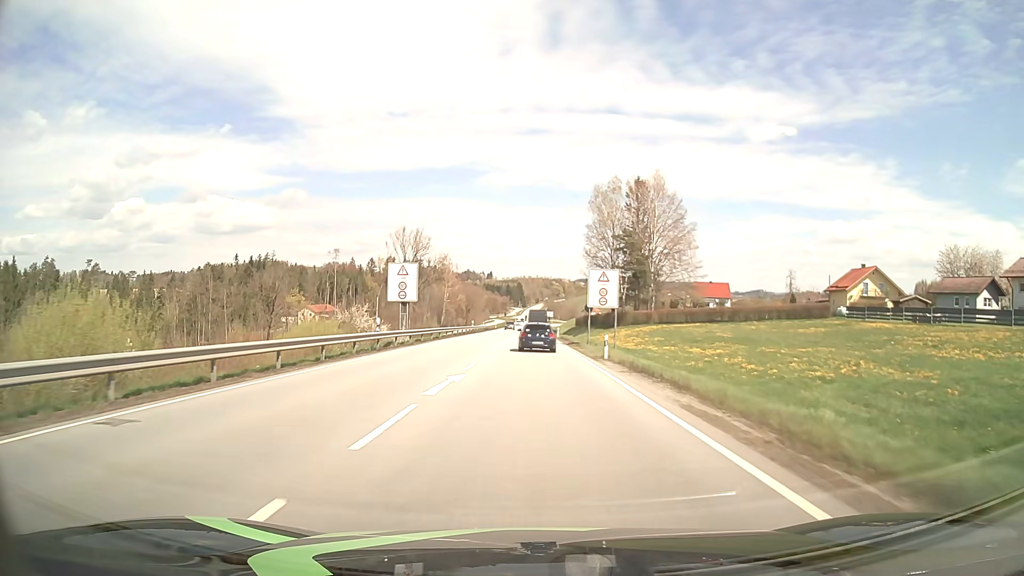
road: primary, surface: asphalt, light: Day
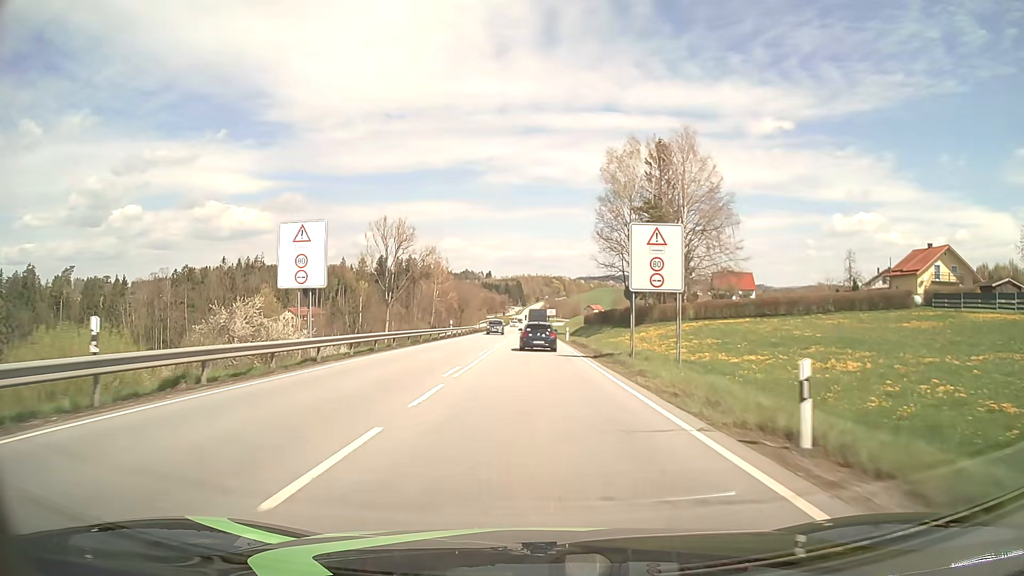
(0.0, +20.5) m; 0°
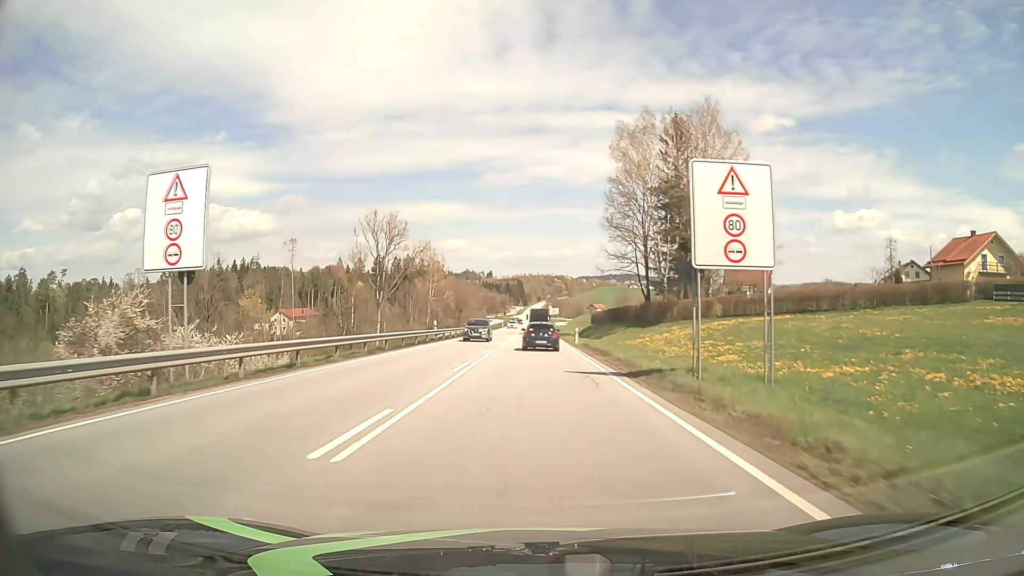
(0.0, +10.2) m; 0°
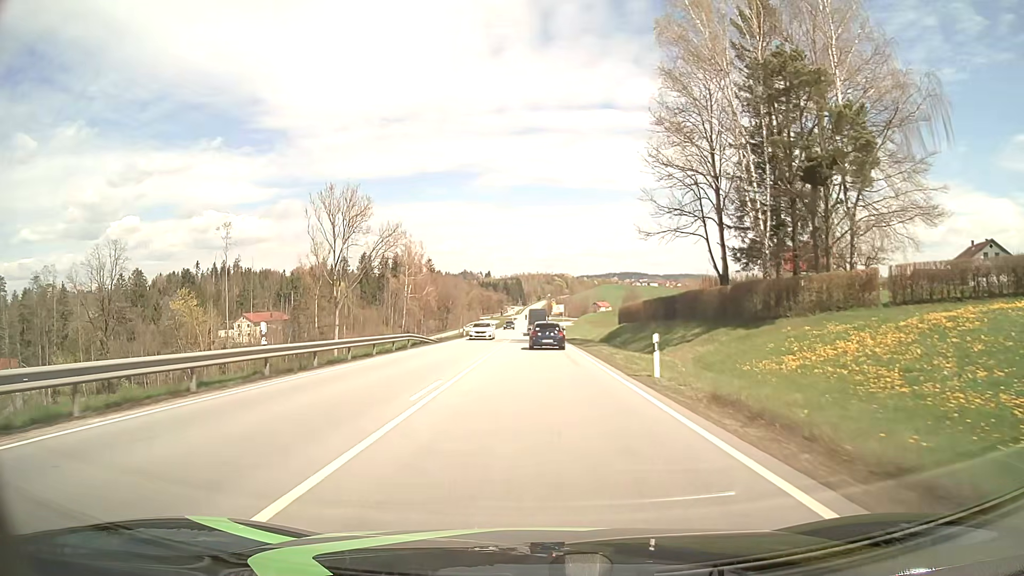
(0.0, +30.7) m; 0°
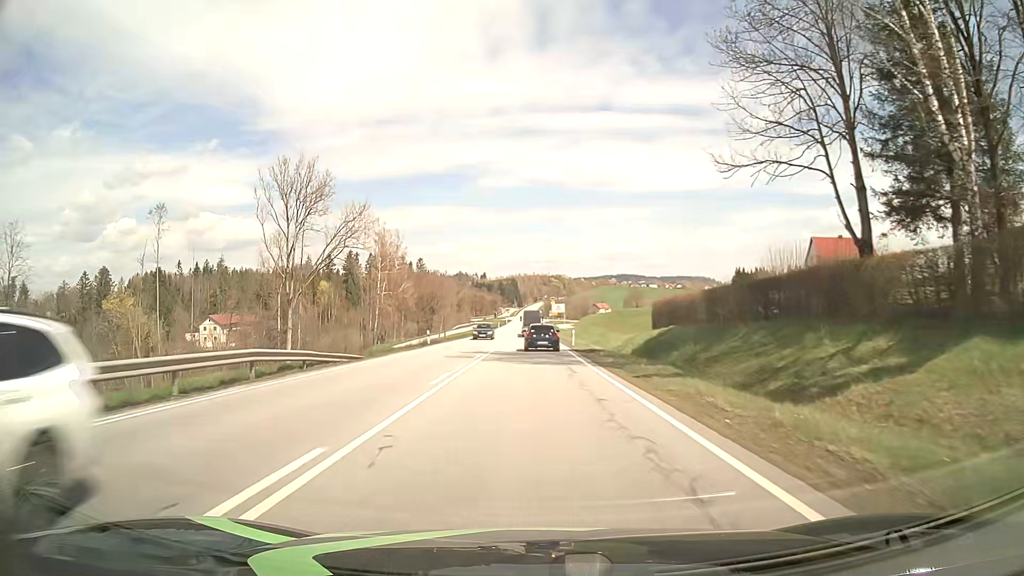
(0.0, +20.6) m; 0°
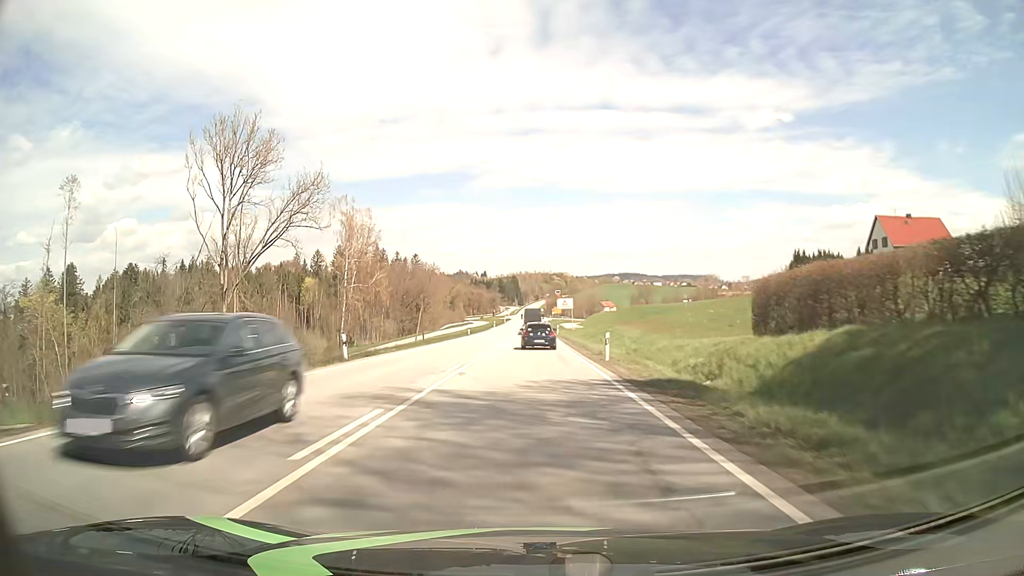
(0.0, +20.9) m; 0°
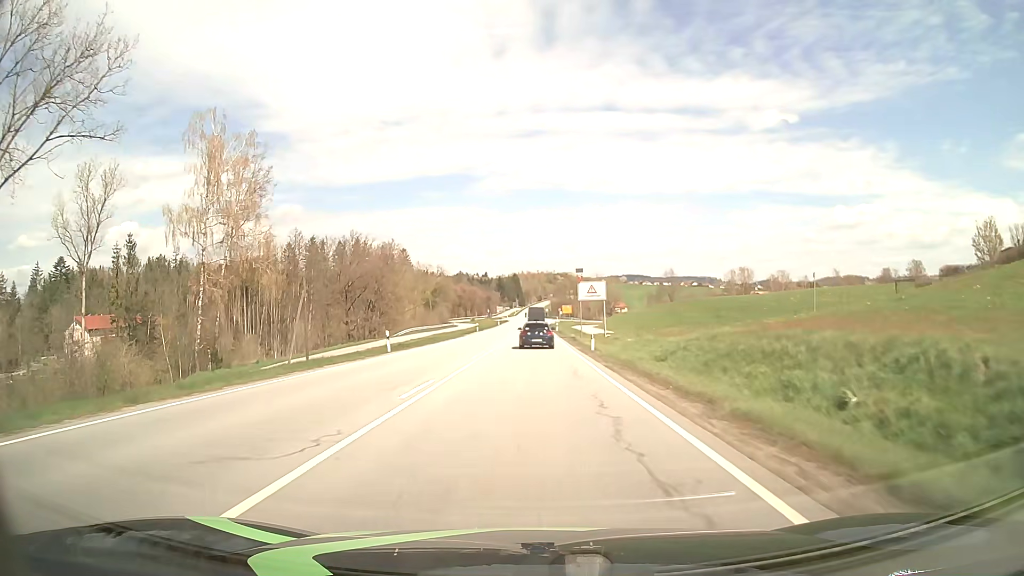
(-0.1, +42.6) m; 0°
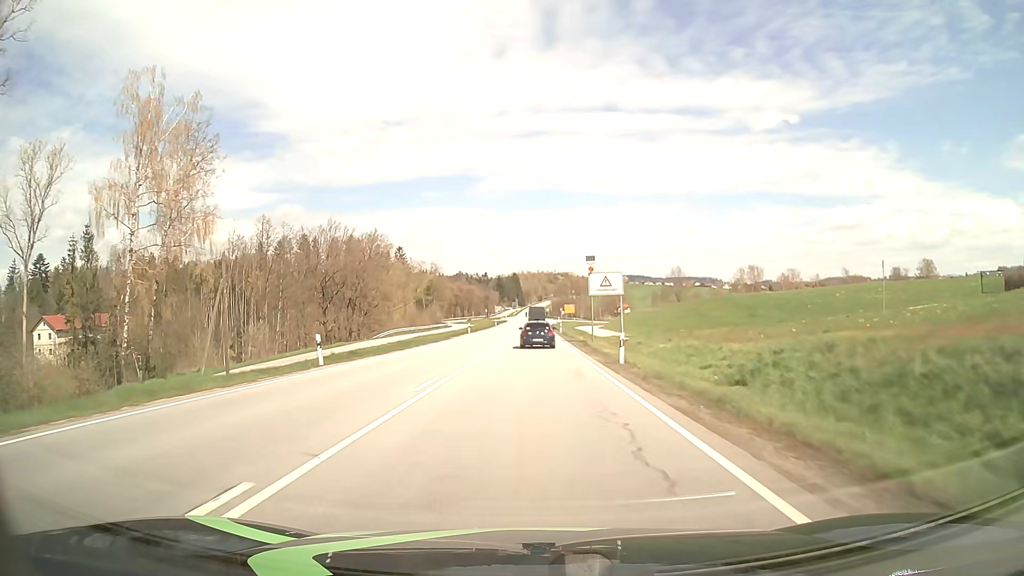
(0.0, +10.7) m; 0°
(0, +10) (0, +20) (0, +30) (0, +40) (0, +50) (0, +60) (0, +70) (0, +80) (0, +90) (0, +100) m
